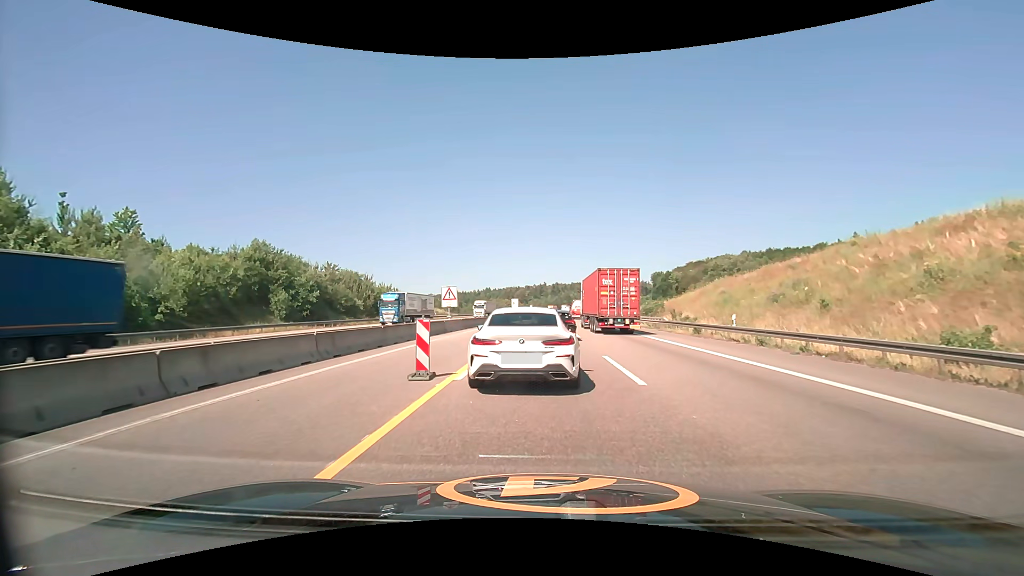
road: motorway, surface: asphalt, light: Day
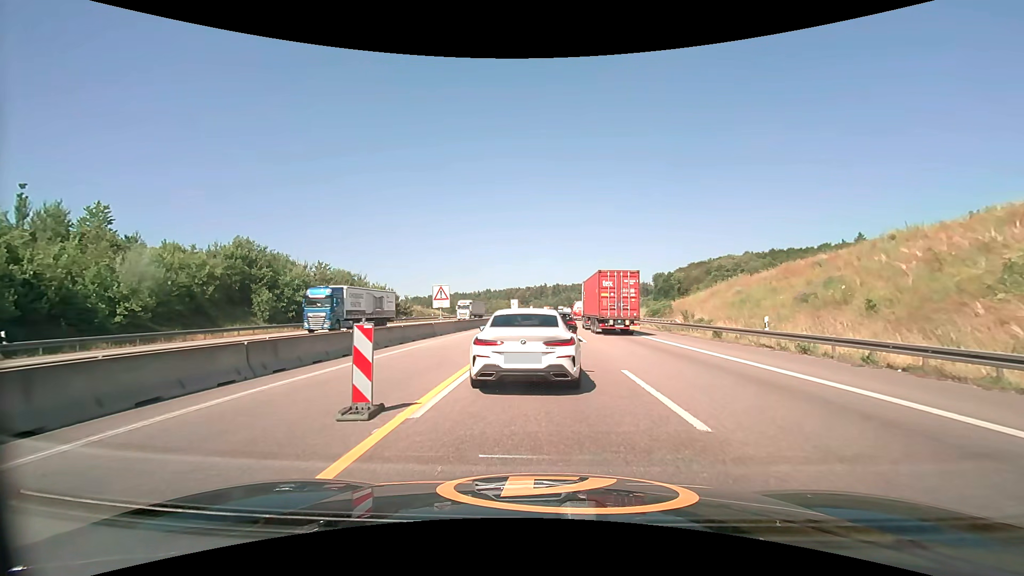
(0.0, +3.4) m; 0°
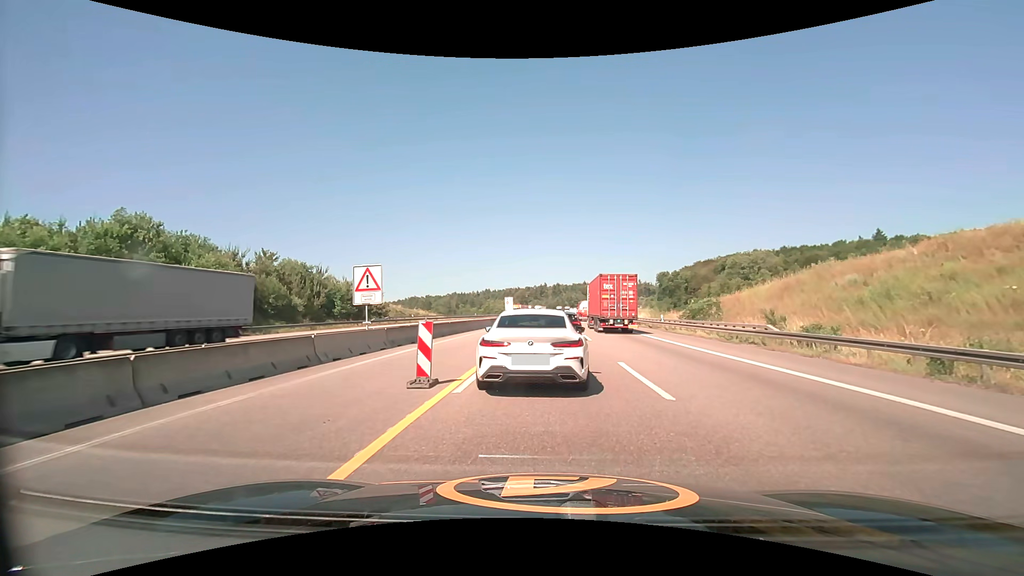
(+0.1, +15.2) m; 0°
(0, +10) (0, +20) (+1, +30) (+1, +40) (+1, +50) (+2, +60) (+2, +70) (+3, +80) (+3, +90) (+4, +100) m
